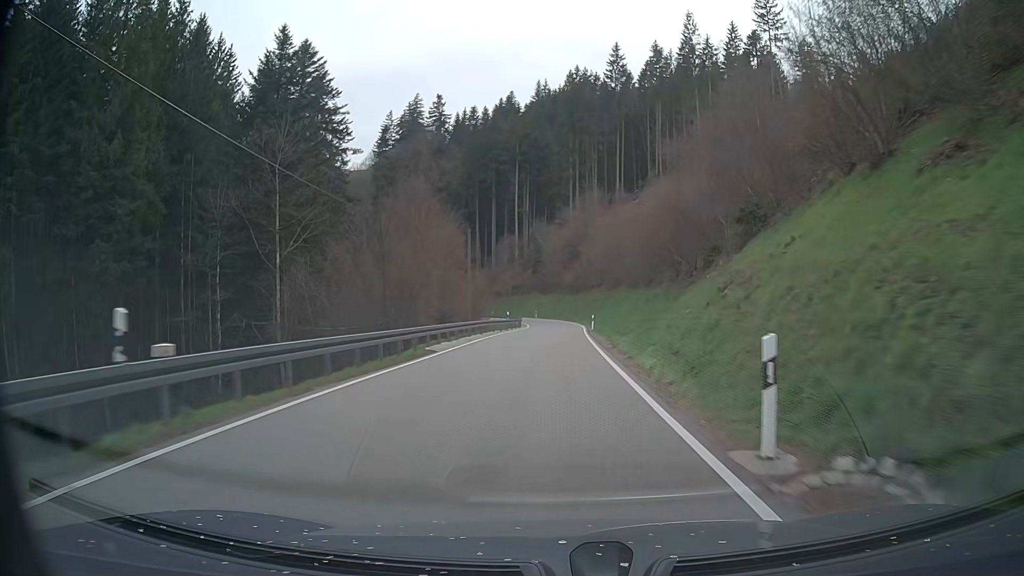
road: tertiary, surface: asphalt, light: Day
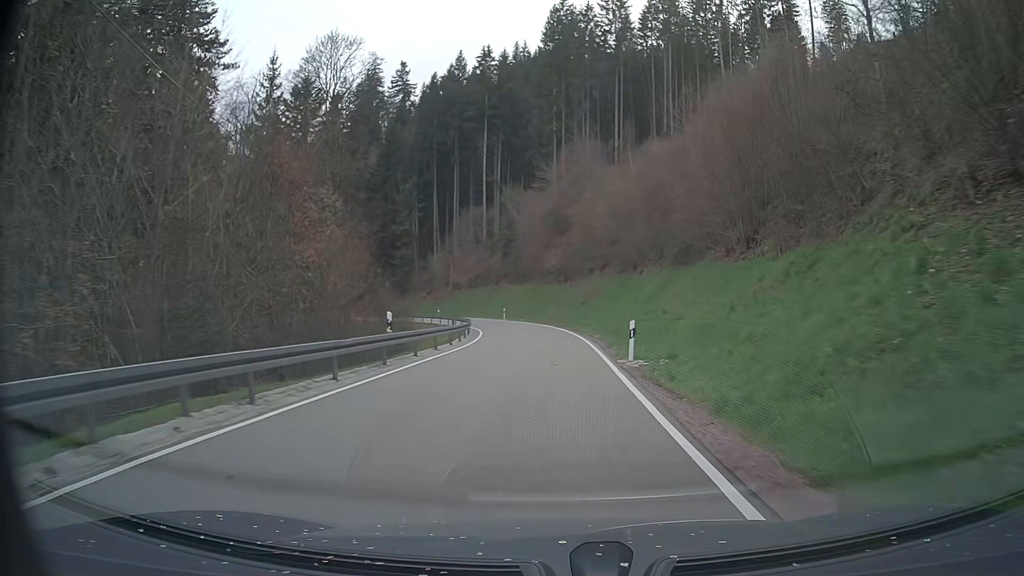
(+0.6, +33.3) m; +2°
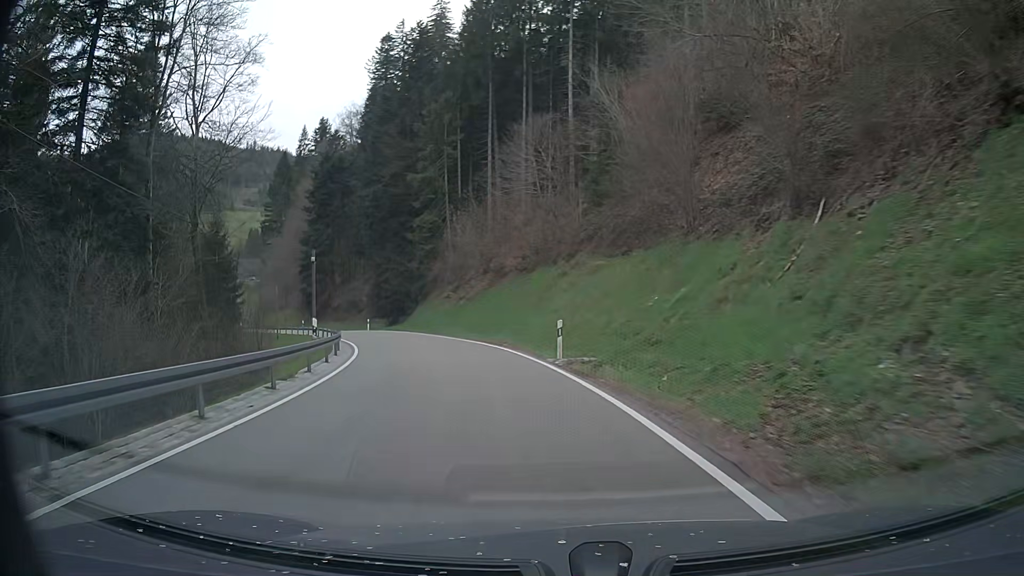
(-1.2, +49.1) m; -9°
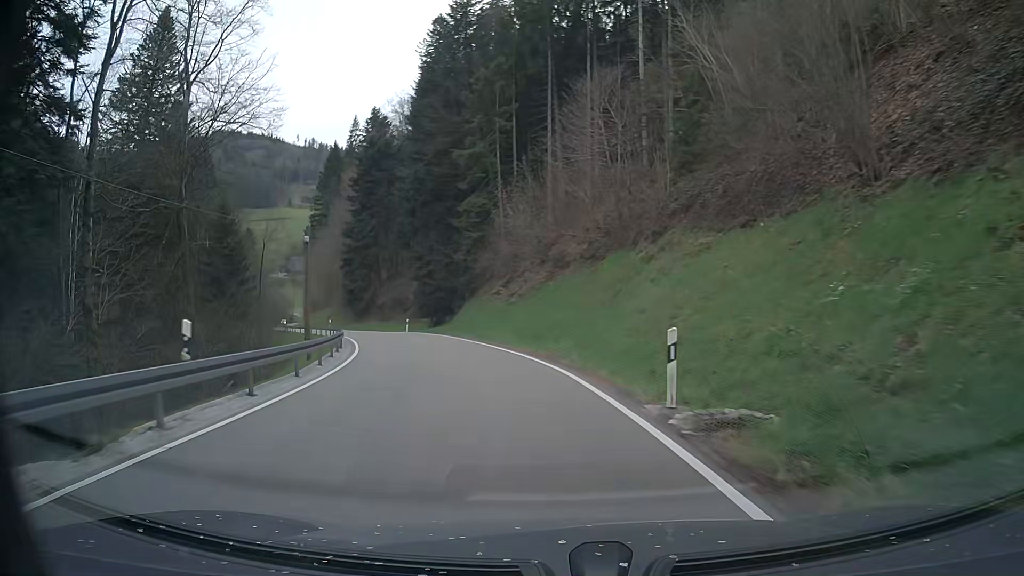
(-0.5, +9.6) m; -6°
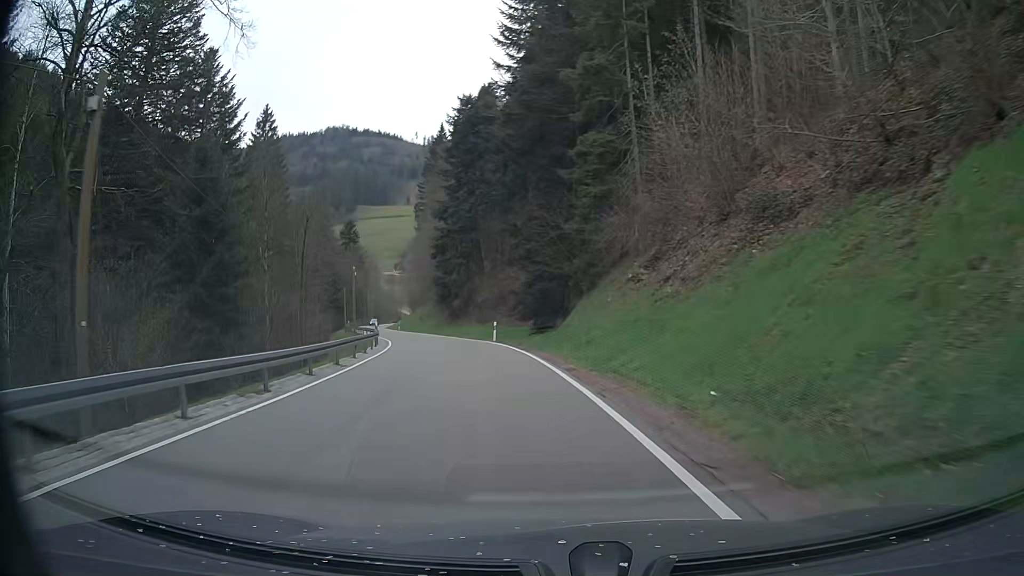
(-1.6, +19.6) m; -10°
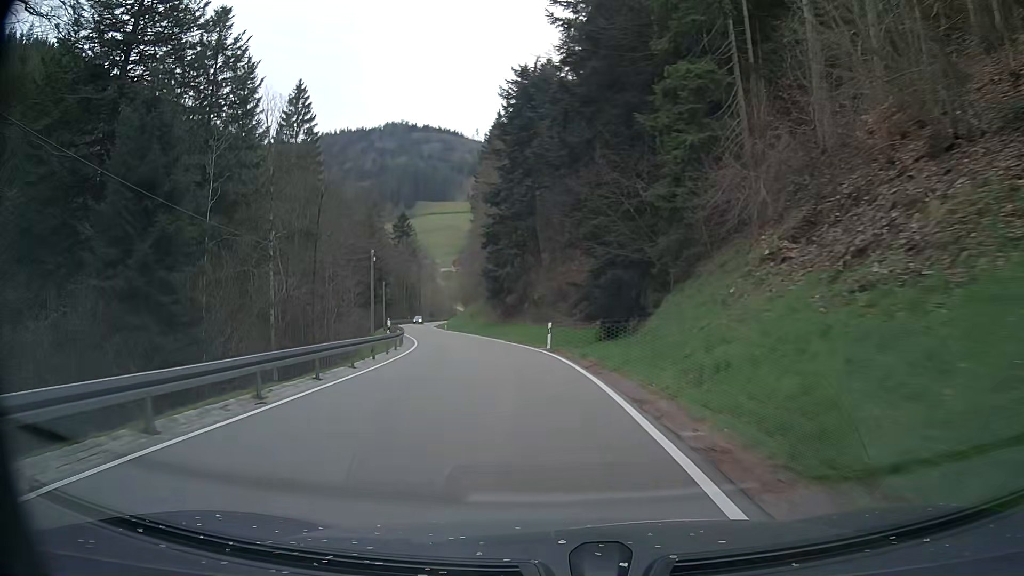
(-0.5, +10.0) m; -5°
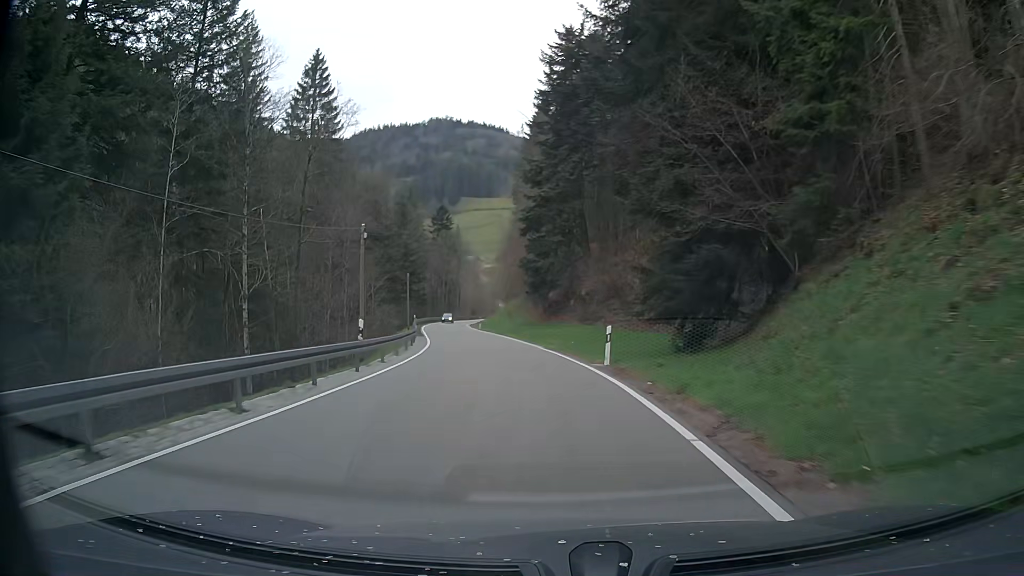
(-0.4, +10.1) m; -4°
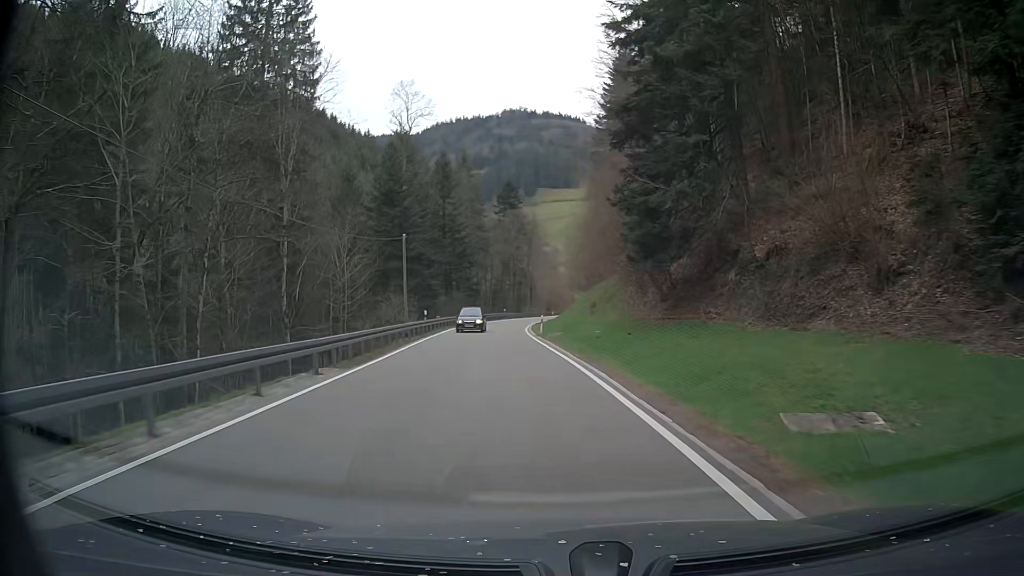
(-2.3, +31.2) m; -7°
(0, +10) (-1, +20) (-2, +30) (-3, +40) (-3, +50) (-4, +60) (-4, +70) (-4, +80) (-3, +90) (-2, +100) m
